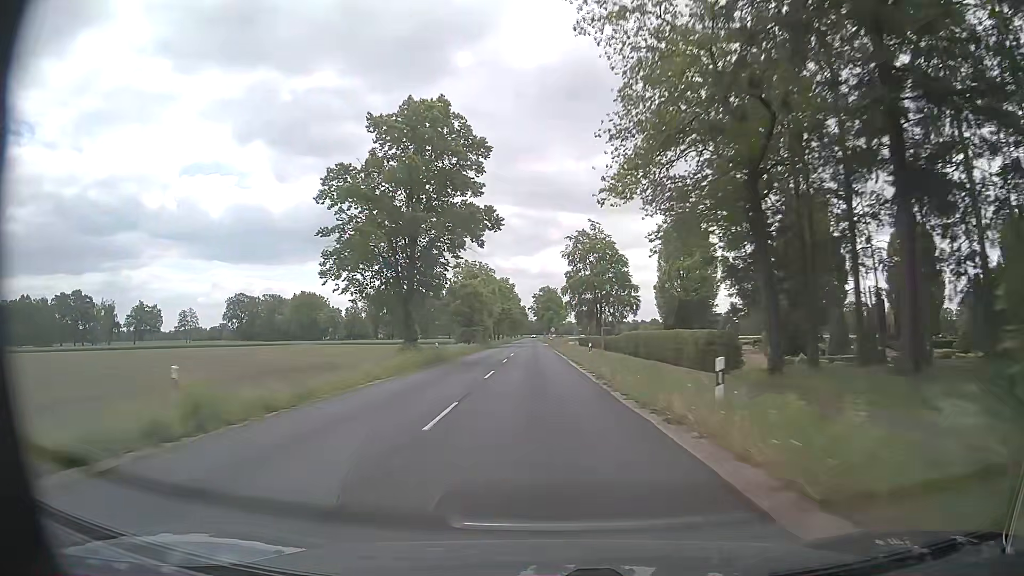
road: secondary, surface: asphalt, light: Day
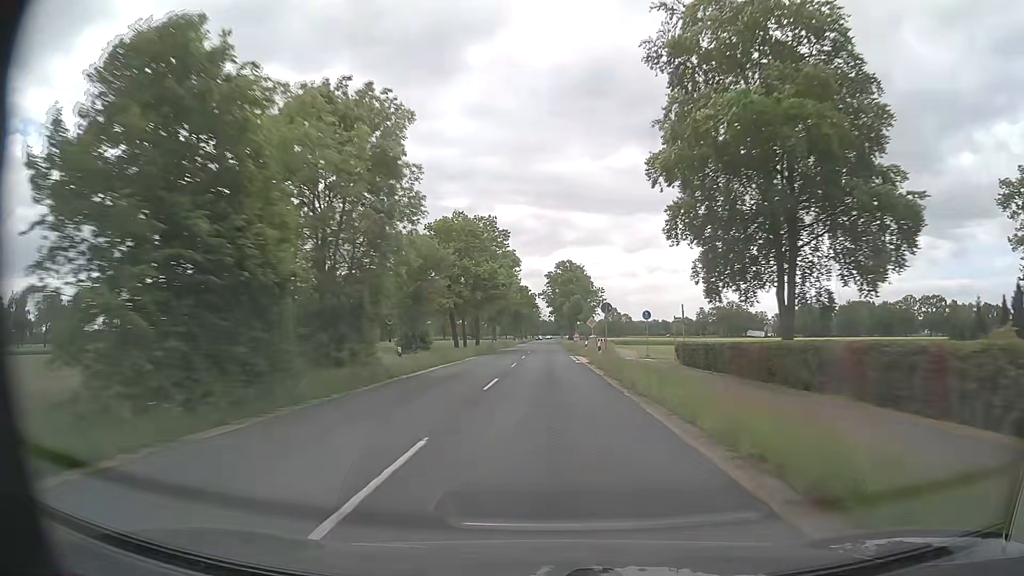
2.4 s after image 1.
(-1.8, +65.0) m; -2°
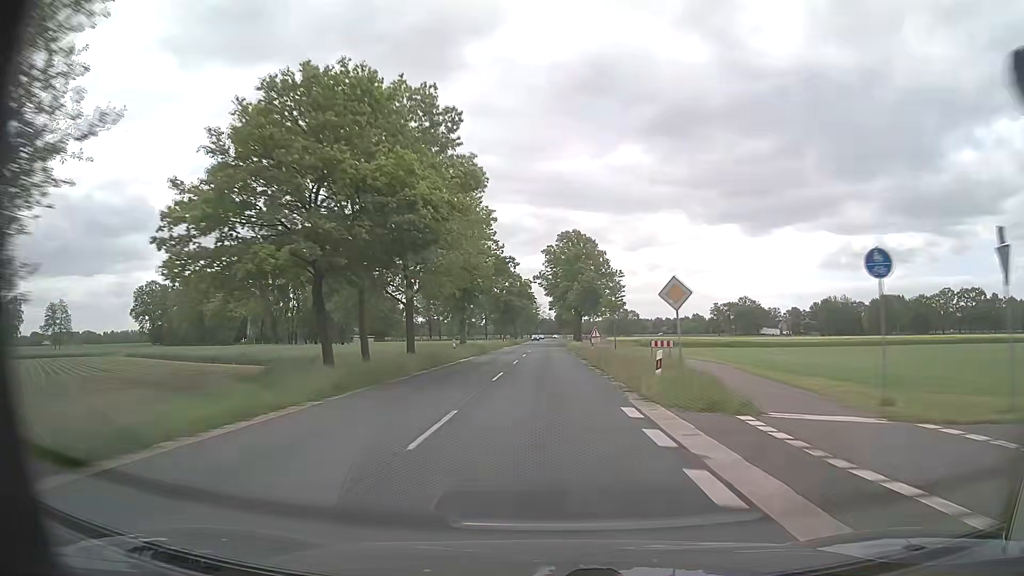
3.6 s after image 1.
(+0.1, +32.6) m; 0°
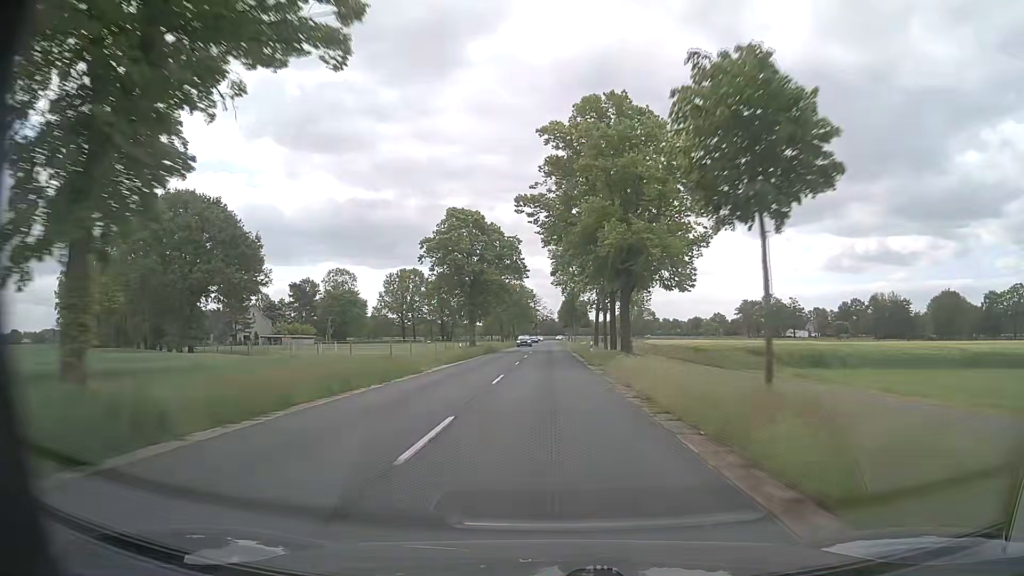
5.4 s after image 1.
(0.0, +48.9) m; 0°
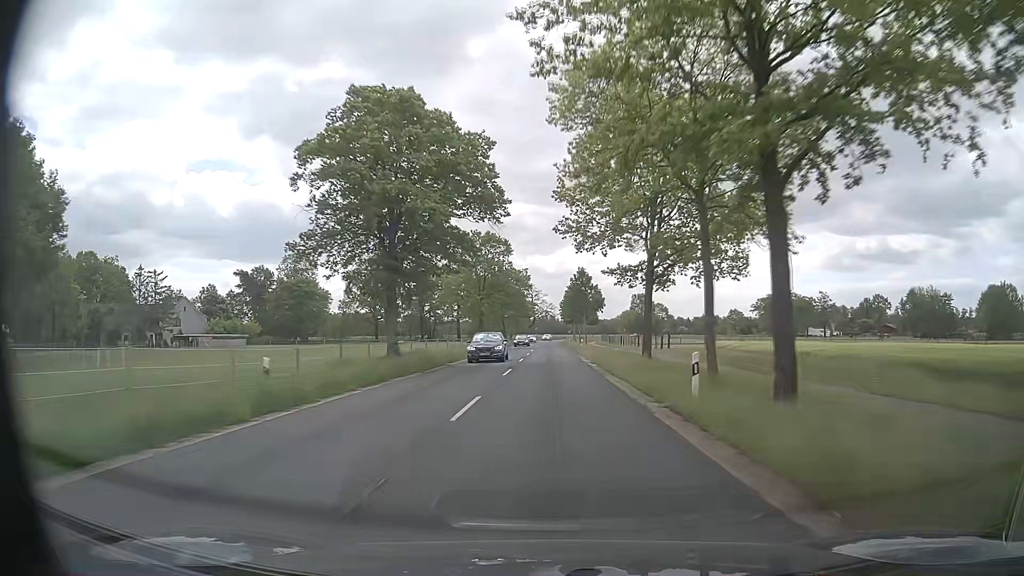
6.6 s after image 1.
(-0.1, +32.6) m; 0°
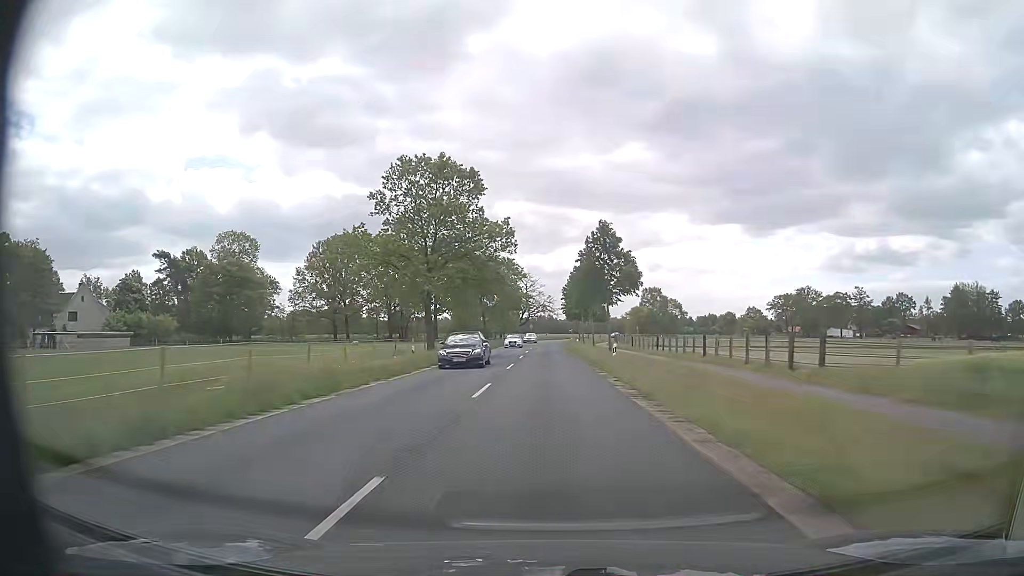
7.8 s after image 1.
(+0.1, +32.4) m; 0°
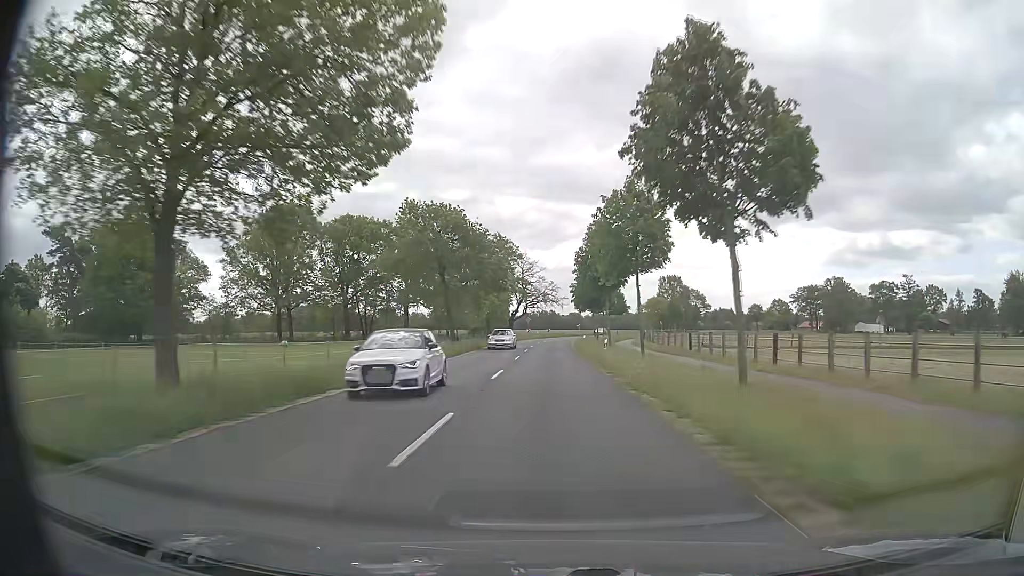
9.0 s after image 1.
(0.0, +31.1) m; 0°
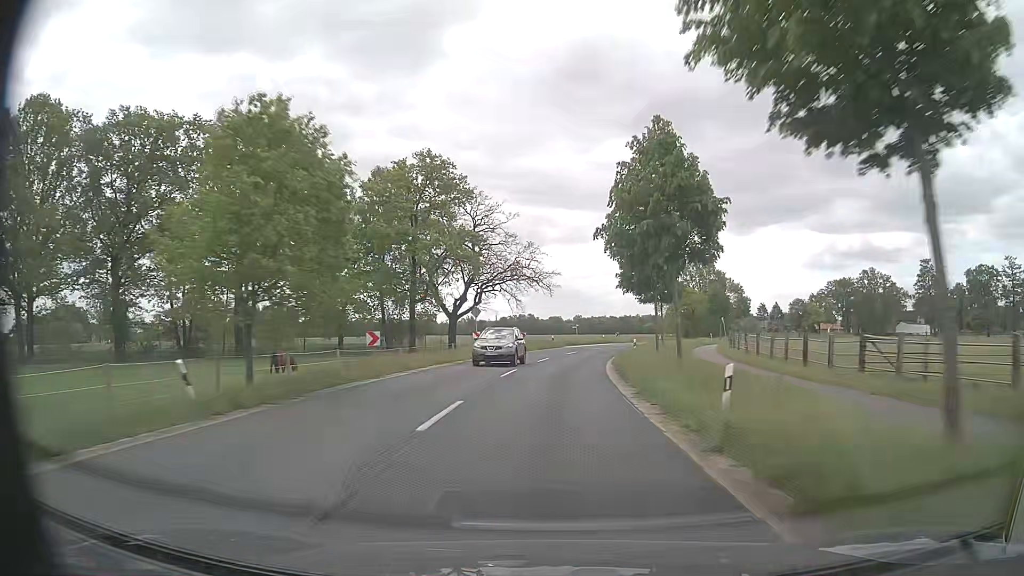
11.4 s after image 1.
(+0.3, +57.2) m; +2°
(0, +10) (0, +20) (+1, +30) (+2, +40) (+4, +50) (+6, +60) (+9, +69) (+12, +79) (+15, +88) (+20, +97) m
